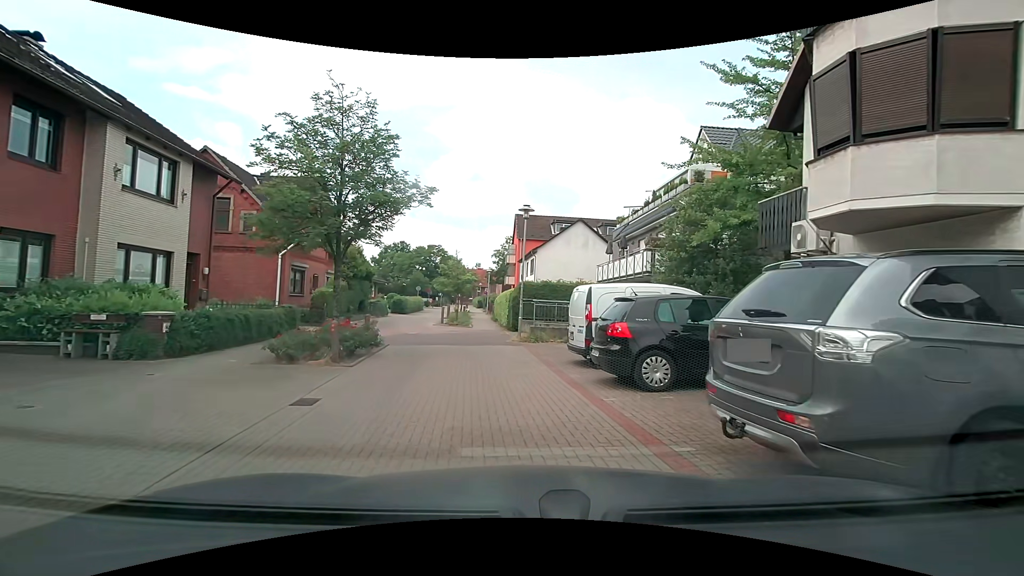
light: Day
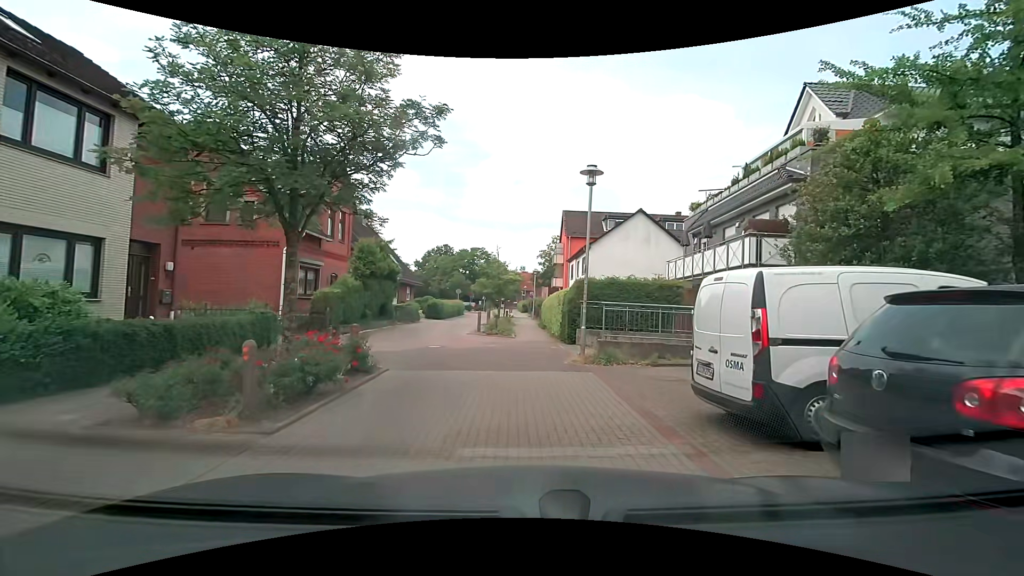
(-0.6, +5.3) m; -5°
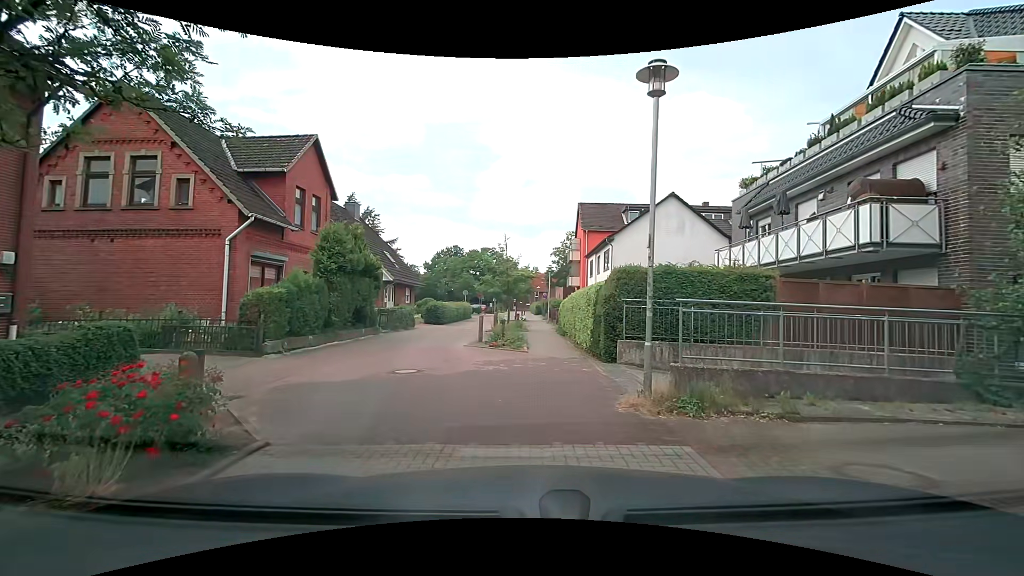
(-0.2, +5.2) m; -1°
